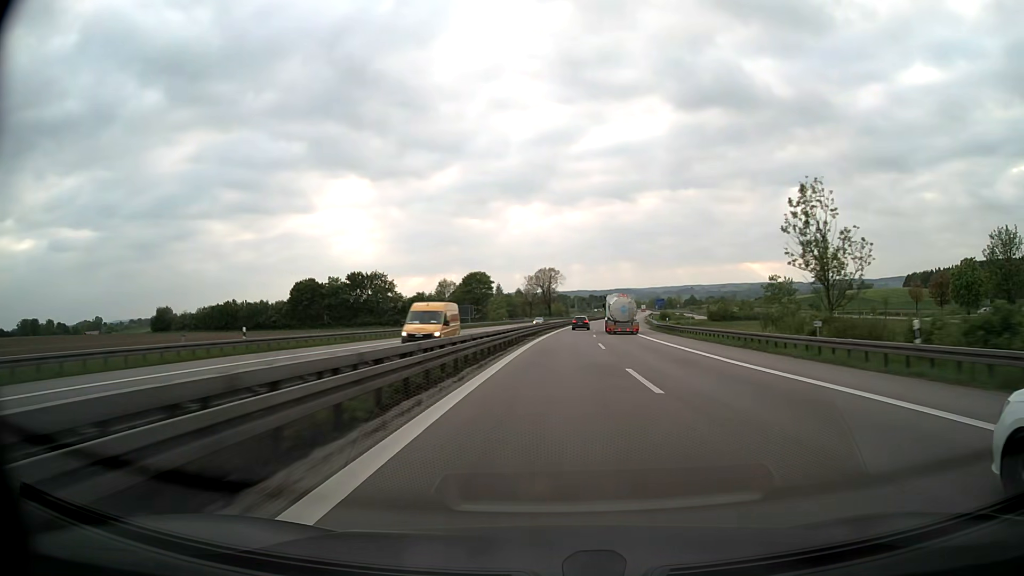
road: motorway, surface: asphalt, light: Day
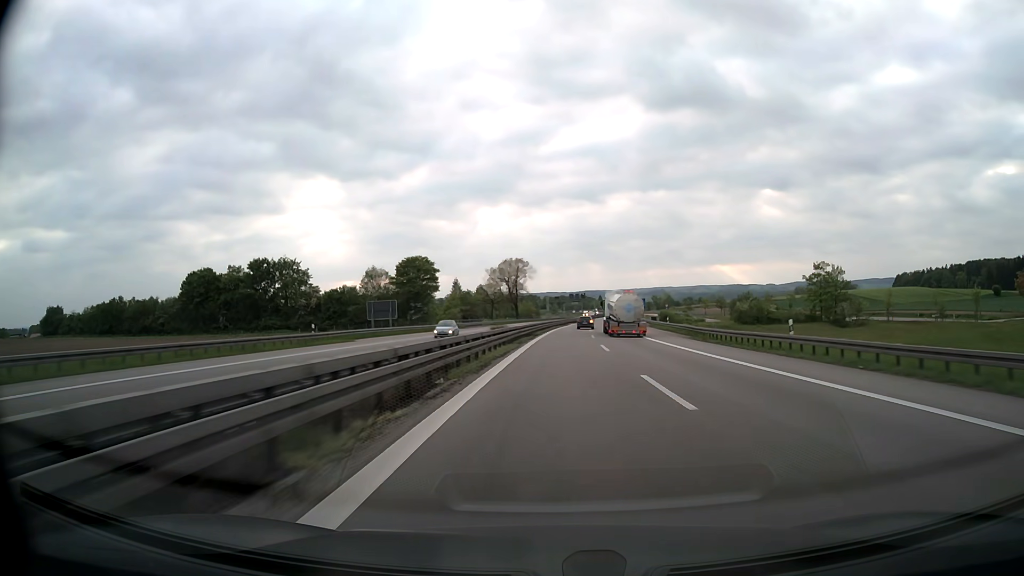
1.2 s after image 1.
(+0.8, +38.4) m; +2°
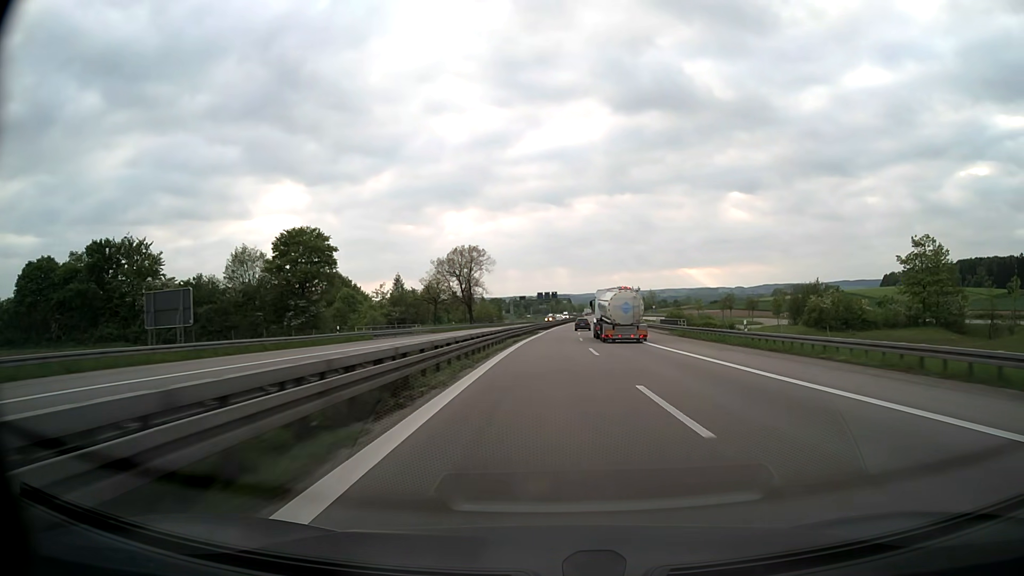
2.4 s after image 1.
(+1.0, +38.4) m; +3°
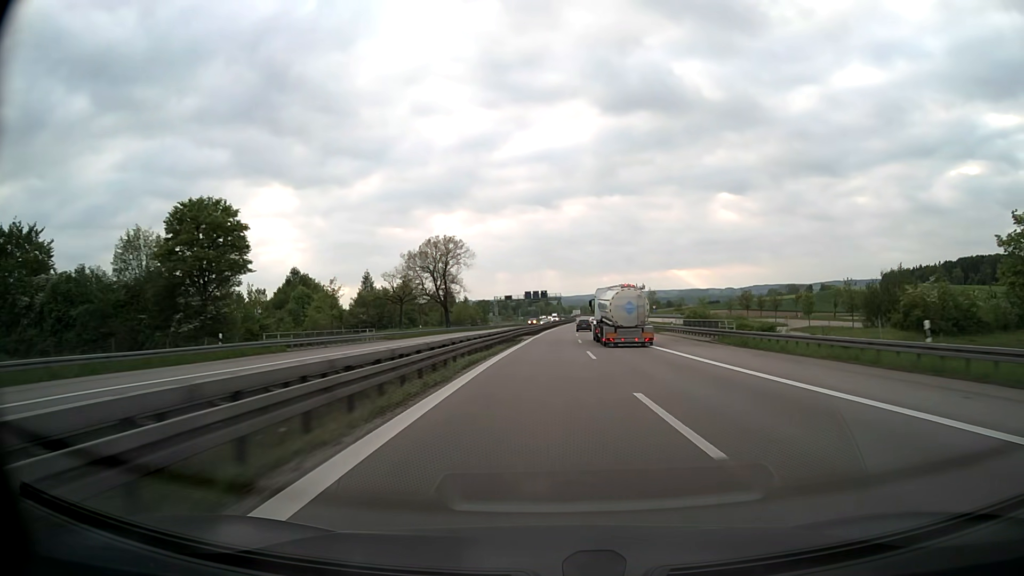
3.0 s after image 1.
(+0.2, +19.2) m; +1°
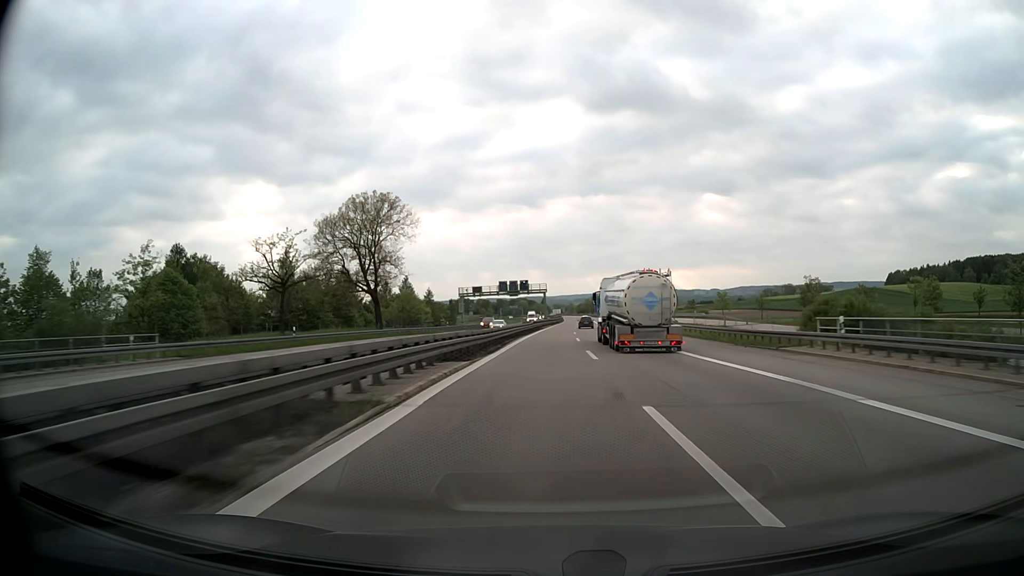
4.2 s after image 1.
(+0.6, +38.5) m; +1°
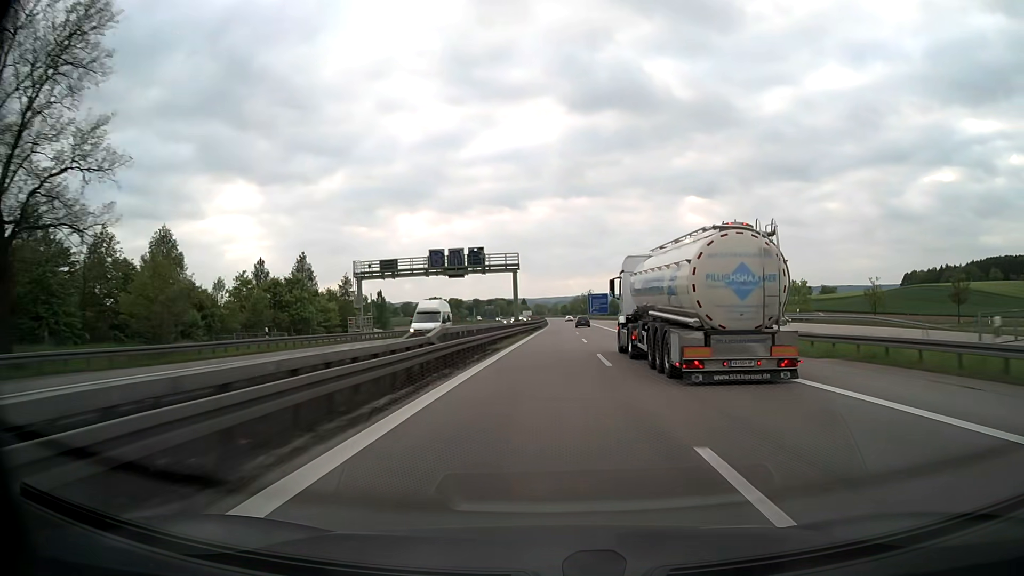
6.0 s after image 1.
(+0.9, +57.5) m; +2°
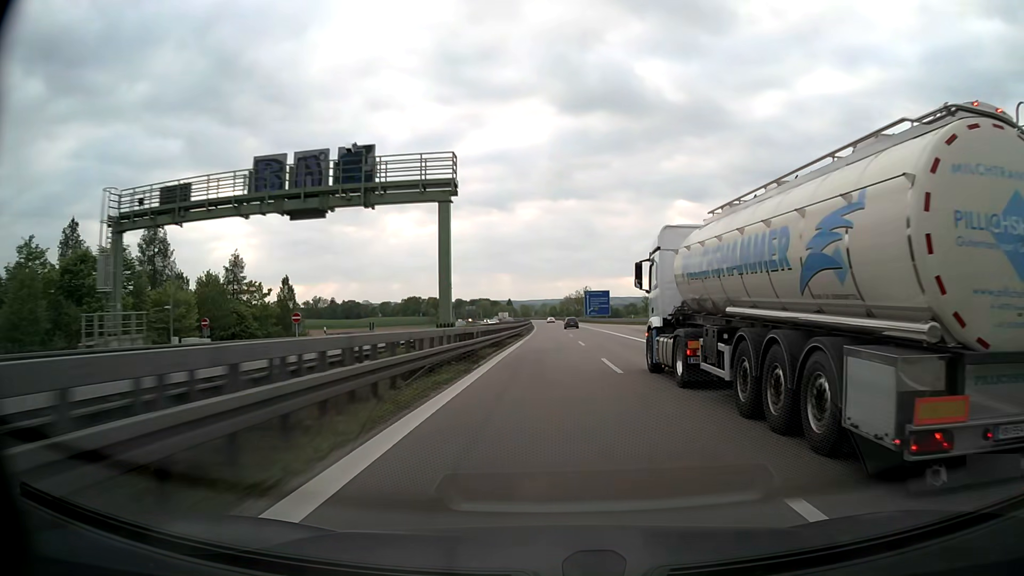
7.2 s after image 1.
(+0.3, +38.2) m; +1°
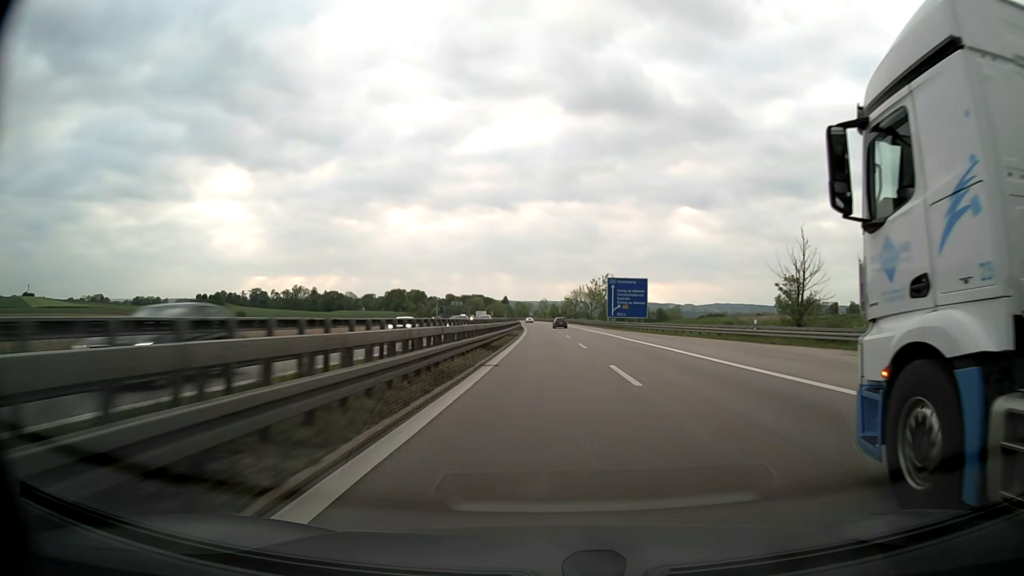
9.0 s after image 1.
(+0.1, +57.3) m; 0°
(0, +10) (0, +20) (0, +30) (0, +40) (0, +50) (0, +60) (0, +70) (0, +80) (-1, +90) (-1, +100) m
